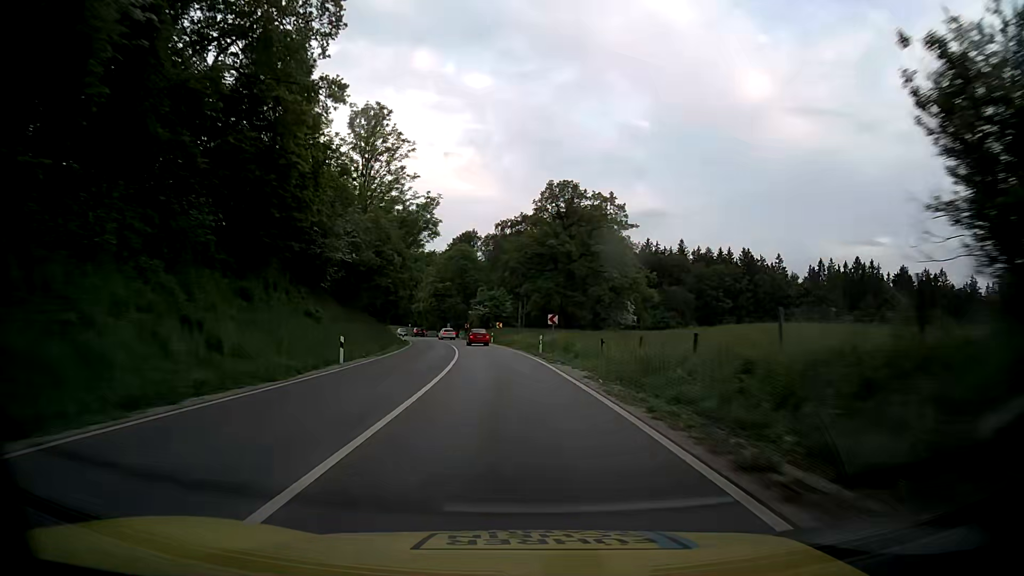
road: primary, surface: asphalt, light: Day
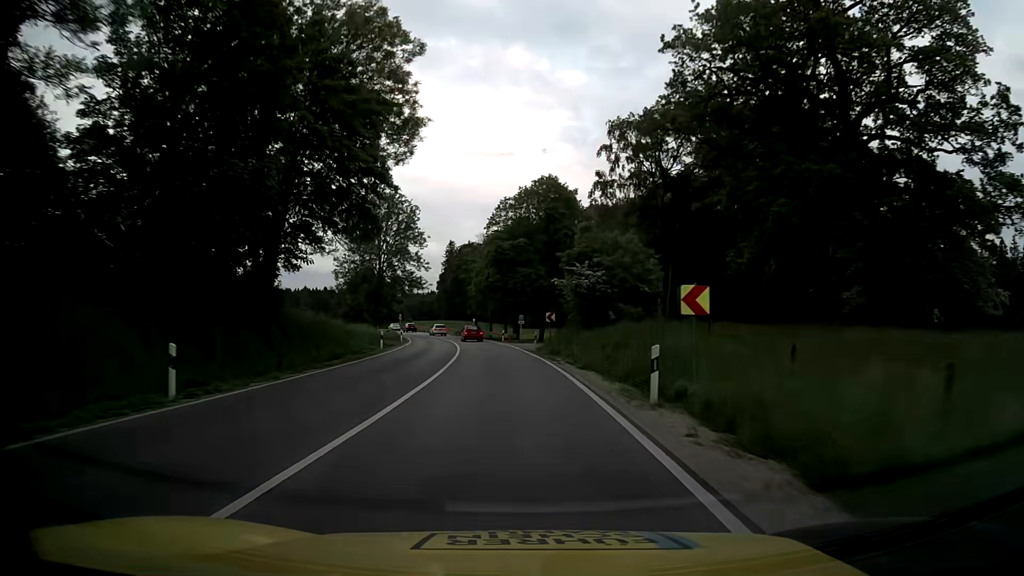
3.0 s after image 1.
(-3.1, +55.6) m; -8°
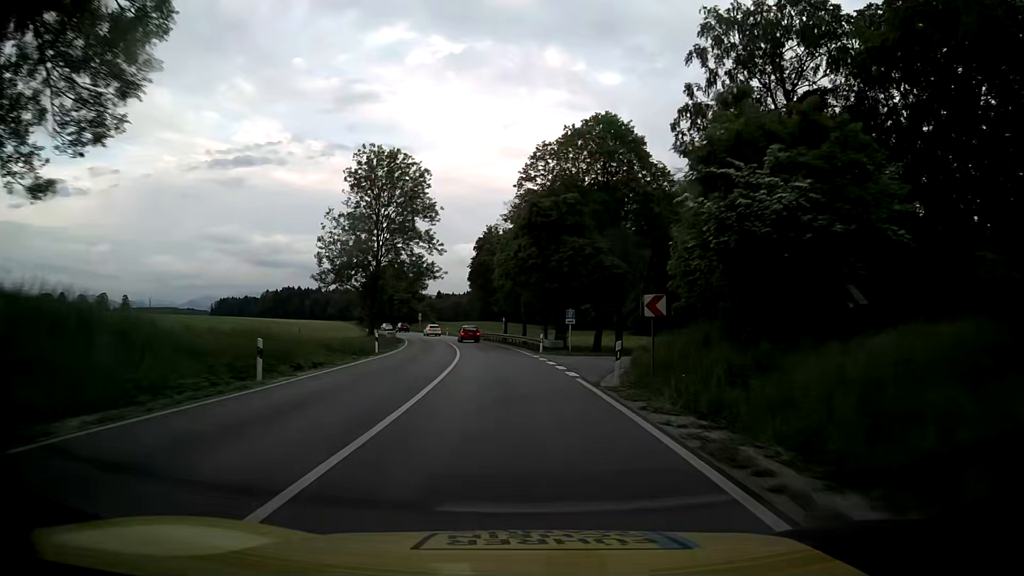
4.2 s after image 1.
(-0.7, +22.3) m; -3°
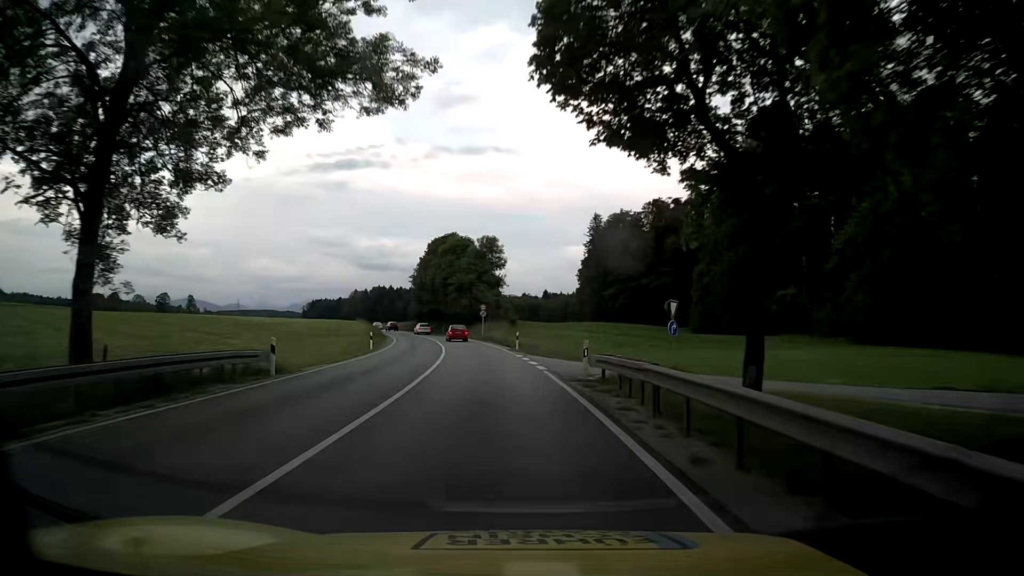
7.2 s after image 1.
(-4.0, +55.6) m; -9°
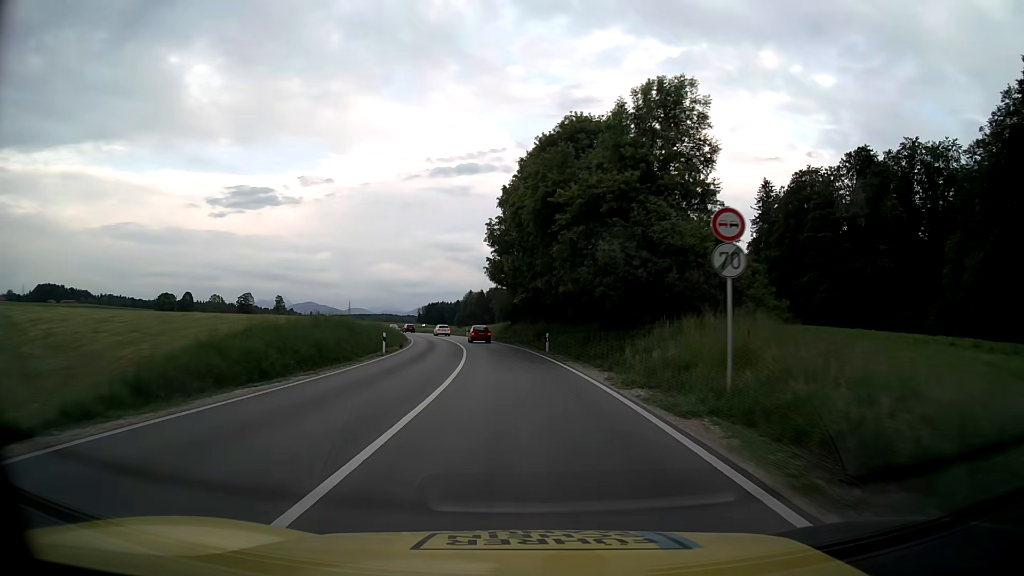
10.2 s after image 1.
(-6.0, +55.3) m; -11°
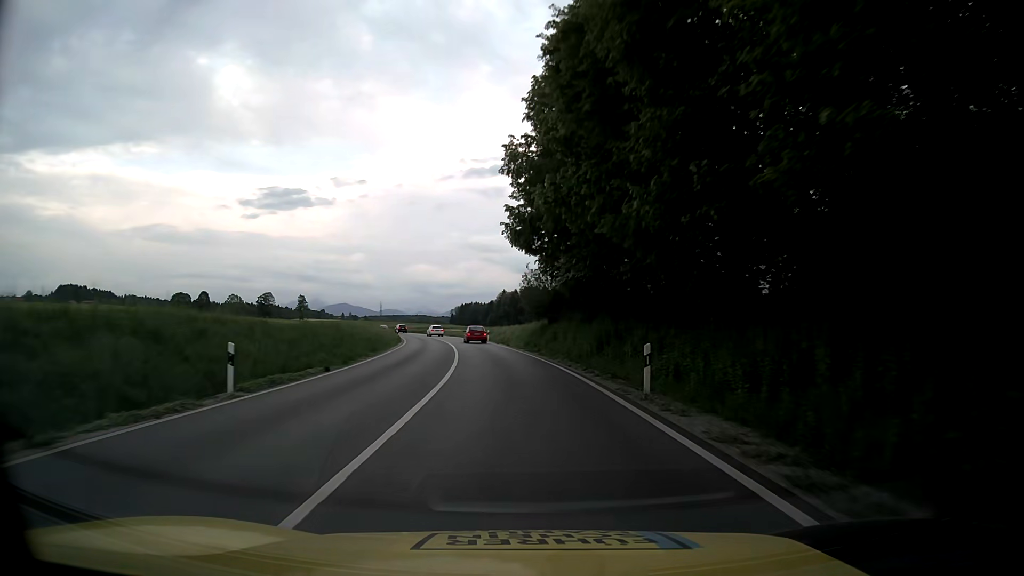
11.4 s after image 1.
(-0.5, +22.2) m; -3°
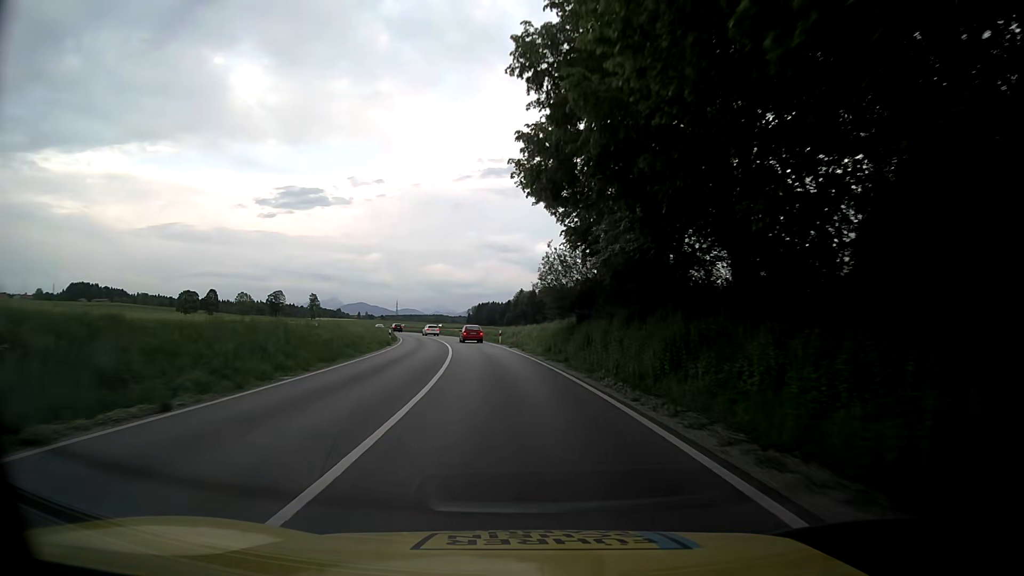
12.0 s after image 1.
(-0.2, +11.1) m; -1°
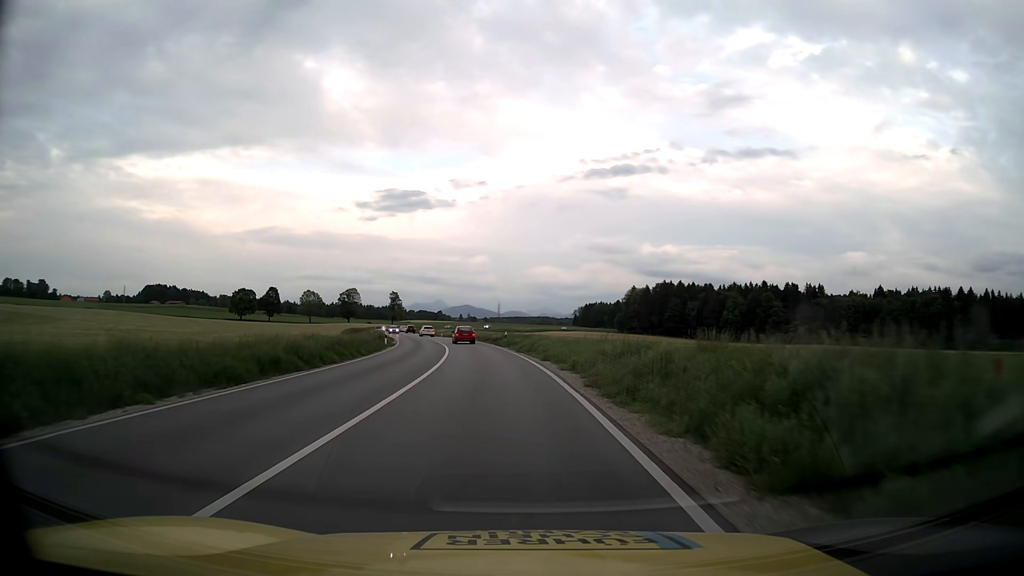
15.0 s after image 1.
(-4.3, +55.3) m; -9°
(0, +10) (-1, +20) (-1, +30) (-3, +40) (-4, +50) (-6, +60) (-8, +69) (-10, +79) (-12, +89) (-15, +99) m
